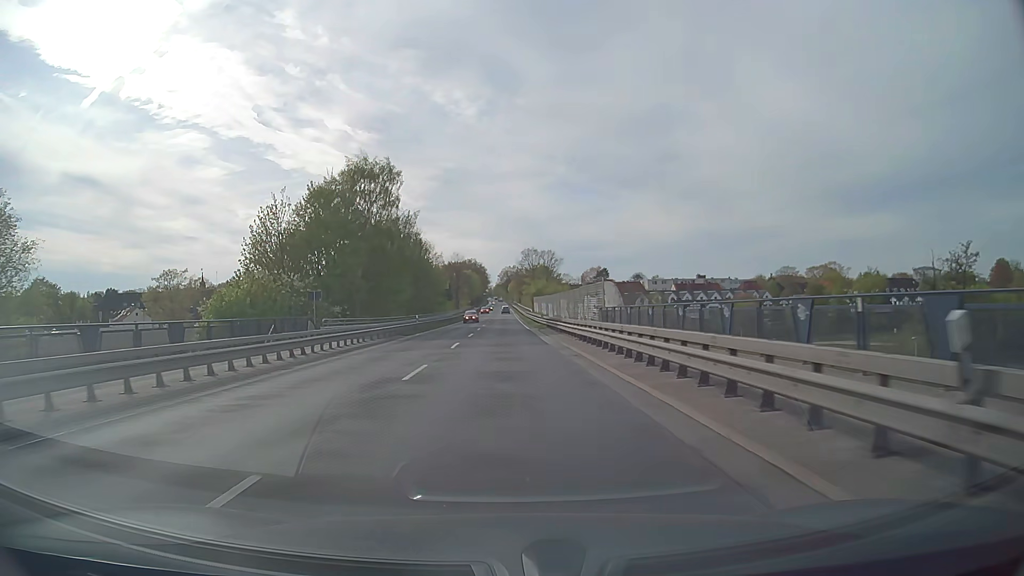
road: primary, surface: asphalt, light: Day
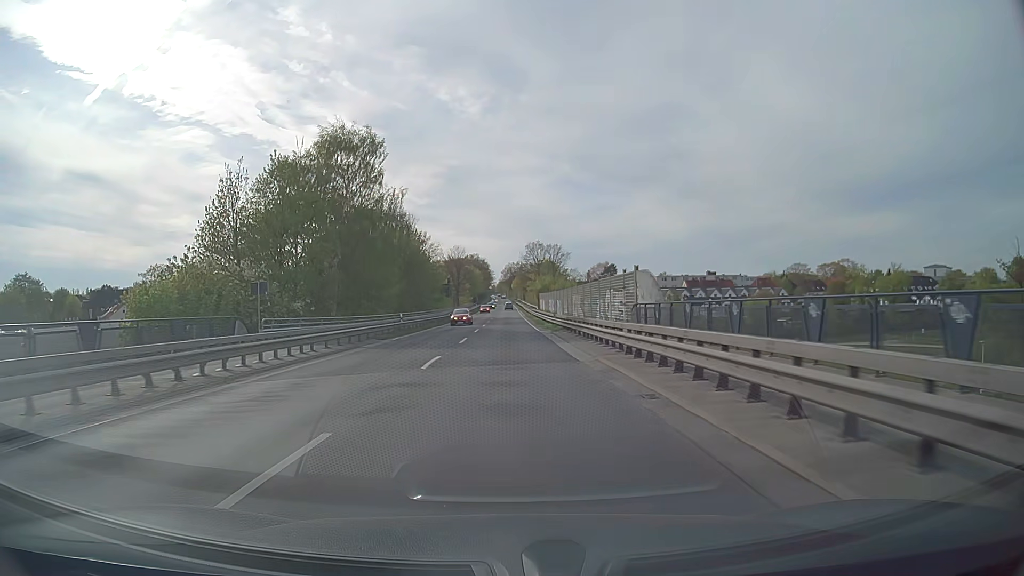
(0.0, +10.0) m; 0°
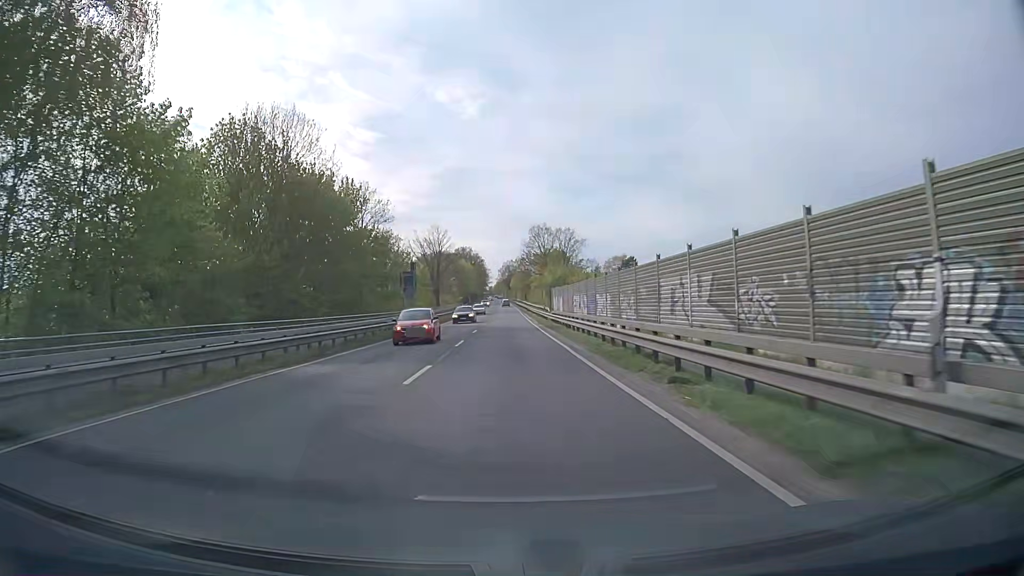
(+0.1, +39.6) m; 0°
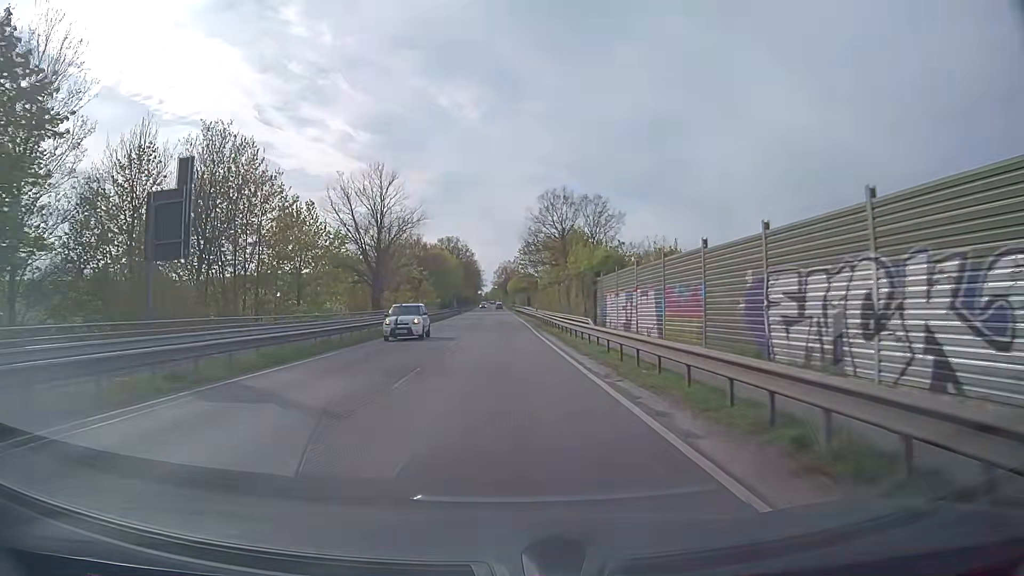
(+0.2, +48.9) m; 0°
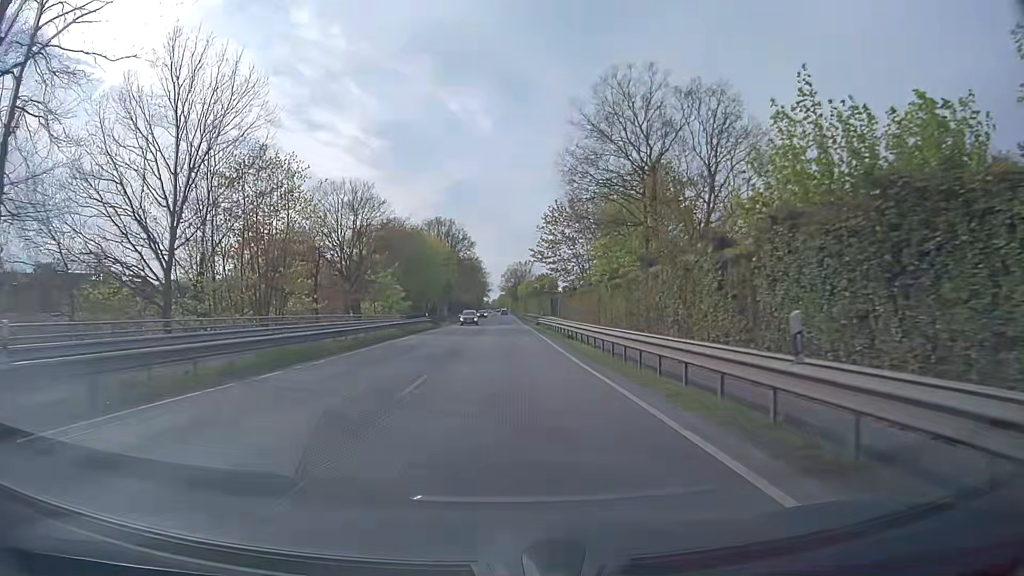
(-0.4, +48.9) m; -1°
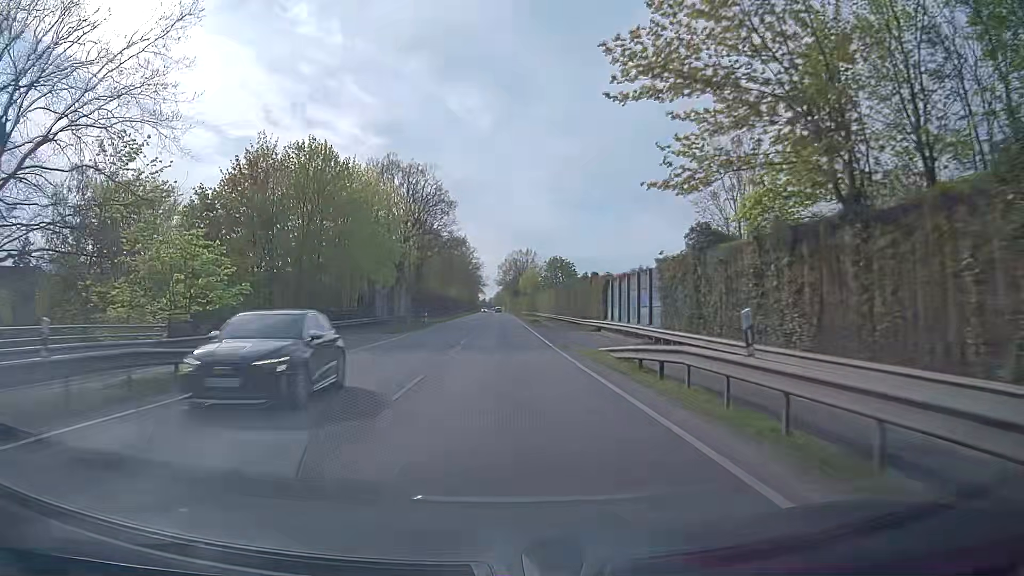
(0.0, +48.8) m; 0°
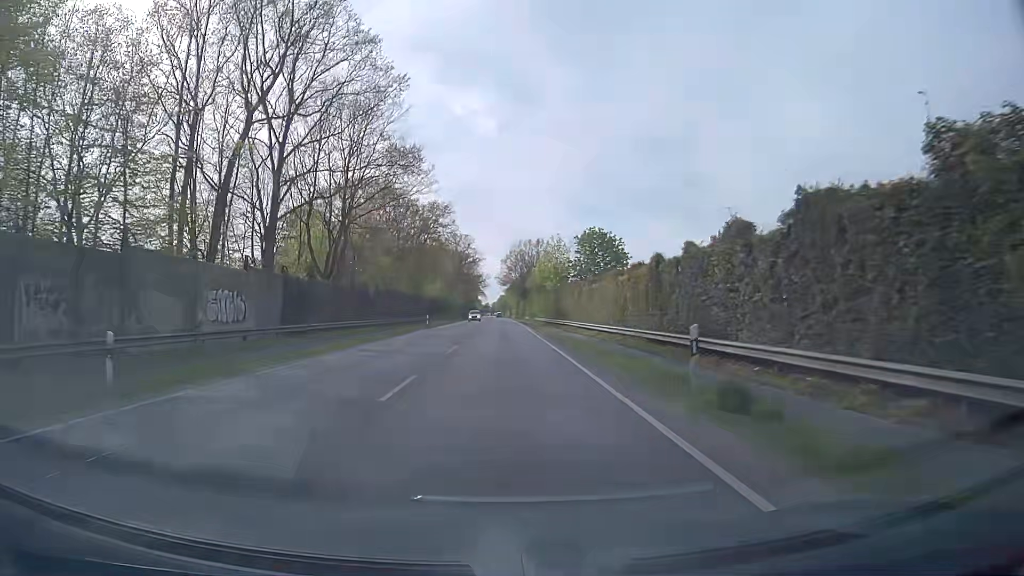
(-0.1, +48.6) m; 0°
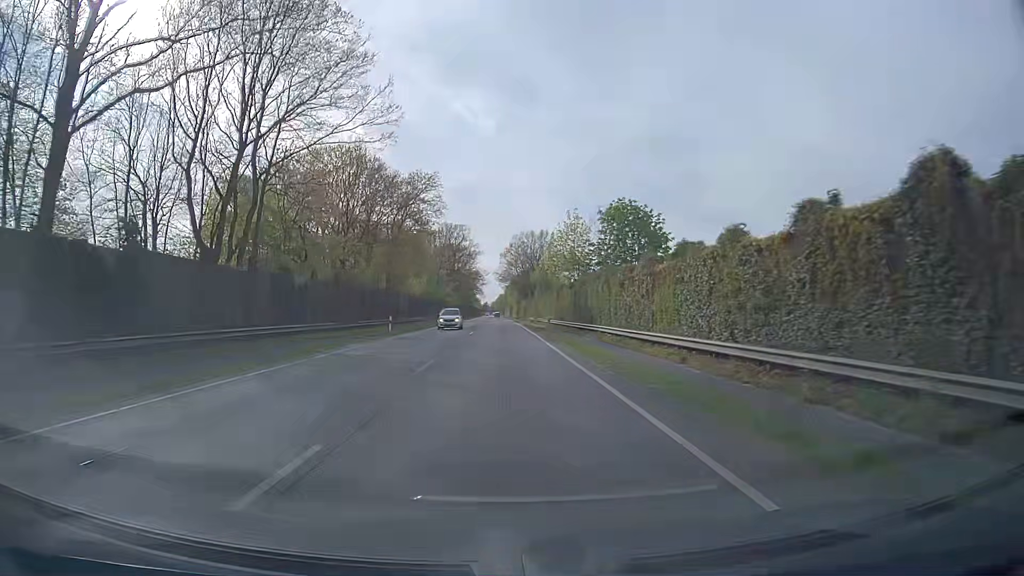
(0.0, +19.4) m; 0°
(0, +10) (0, +20) (0, +30) (0, +40) (0, +50) (0, +60) (0, +70) (-1, +80) (-1, +90) (-1, +100) m
